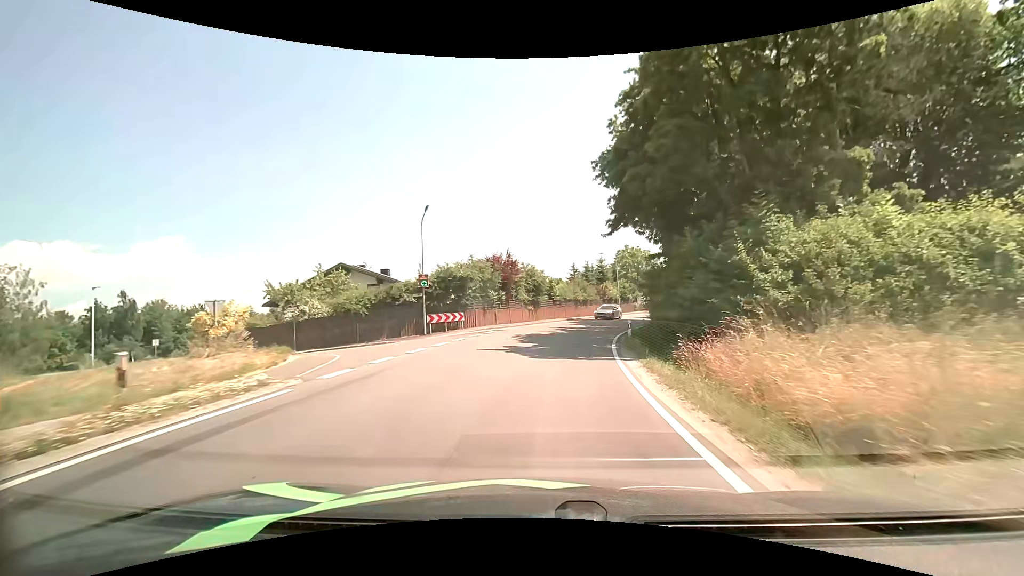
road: secondary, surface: asphalt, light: Day
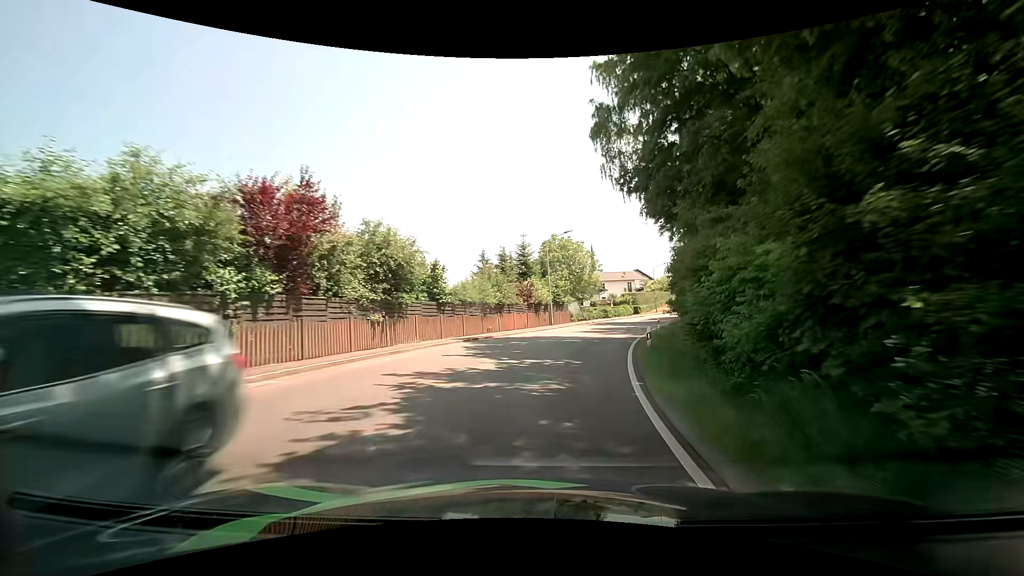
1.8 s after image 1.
(+1.8, +23.1) m; +9°
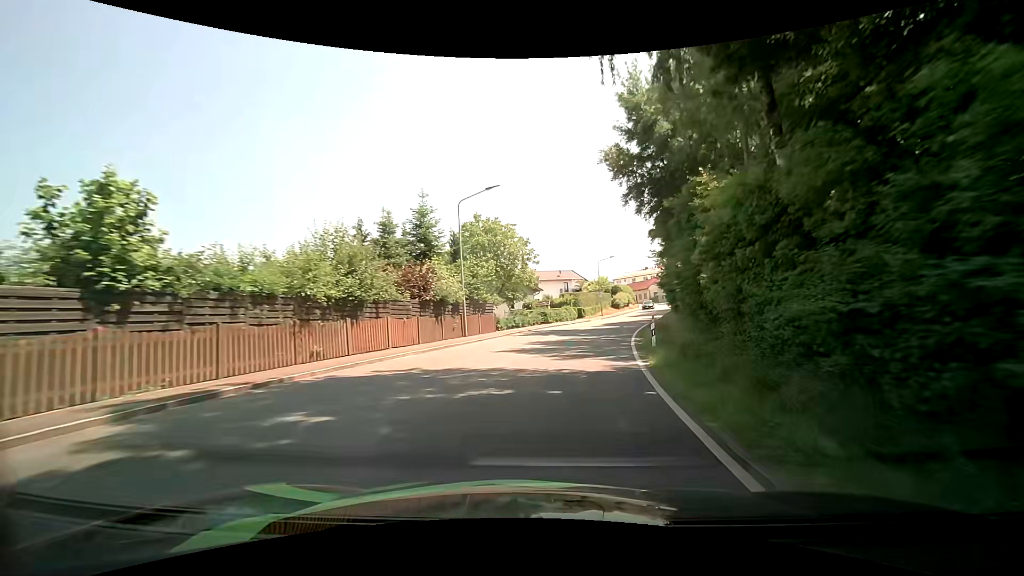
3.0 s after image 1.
(+1.1, +15.7) m; +8°
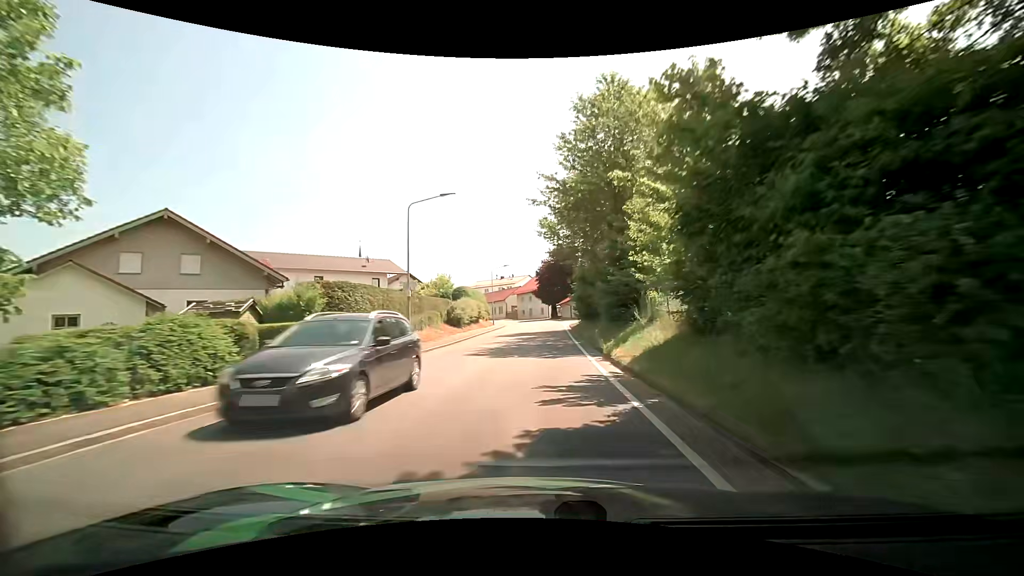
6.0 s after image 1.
(+6.8, +39.7) m; +17°
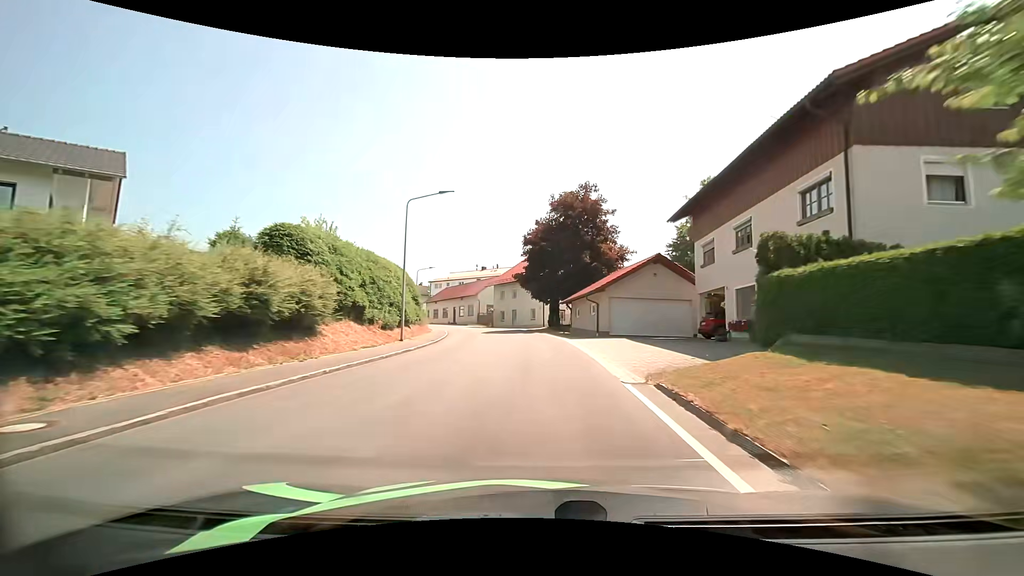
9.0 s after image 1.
(+0.7, +39.5) m; 0°
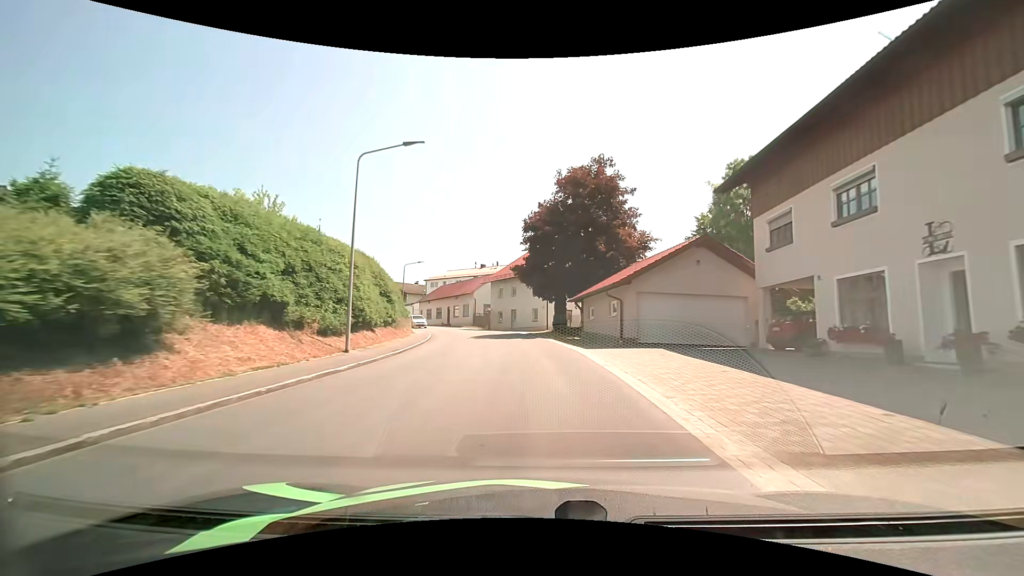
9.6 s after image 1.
(+0.1, +7.4) m; +1°
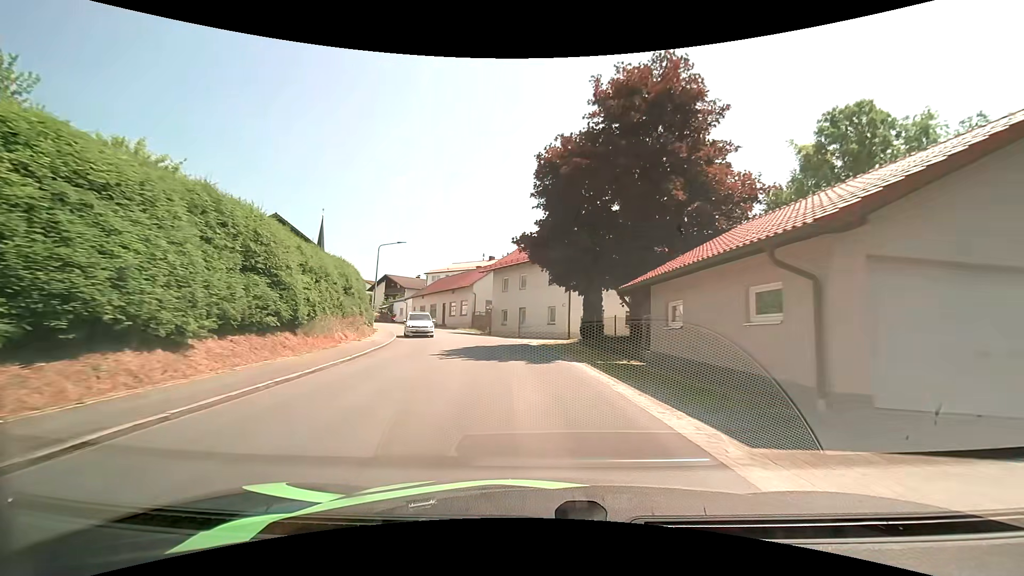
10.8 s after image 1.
(-0.3, +14.1) m; -2°
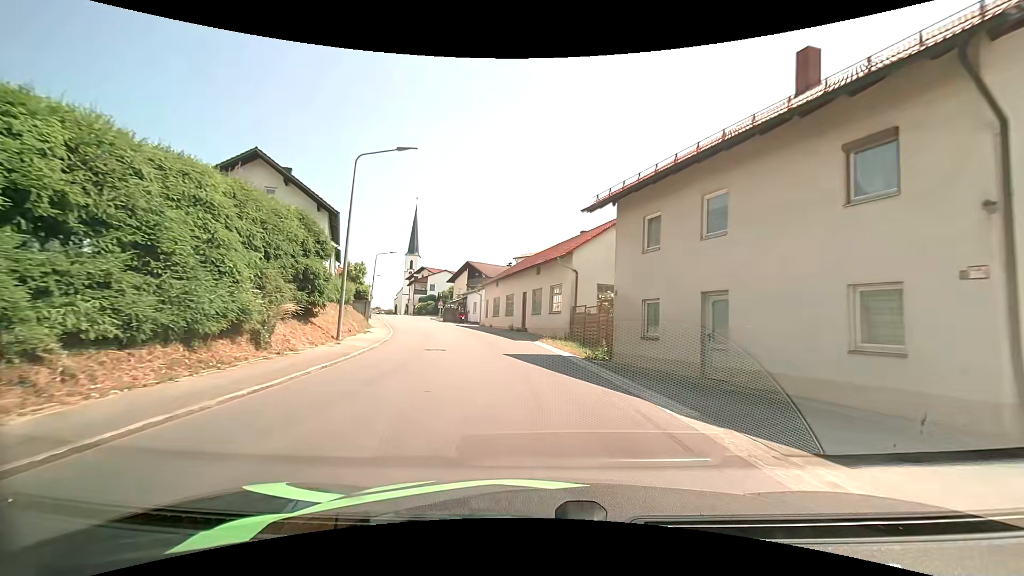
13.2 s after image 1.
(-2.4, +24.9) m; -12°
(0, +10) (-2, +20) (-4, +30) (-7, +39) (-10, +49) (-13, +58) (-16, +68) (-19, +77) (-23, +86) (-27, +96) m
